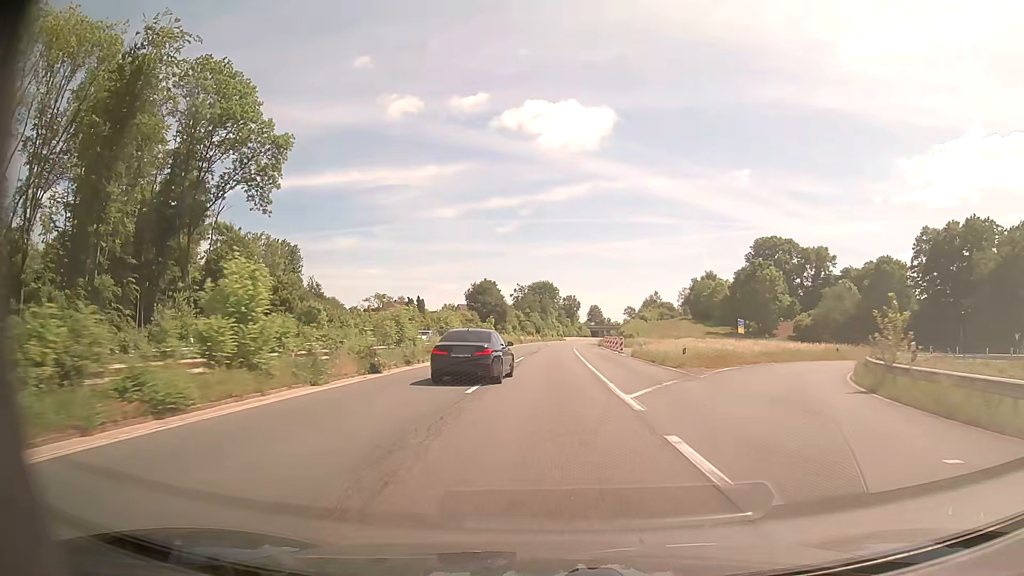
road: trunk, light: Day
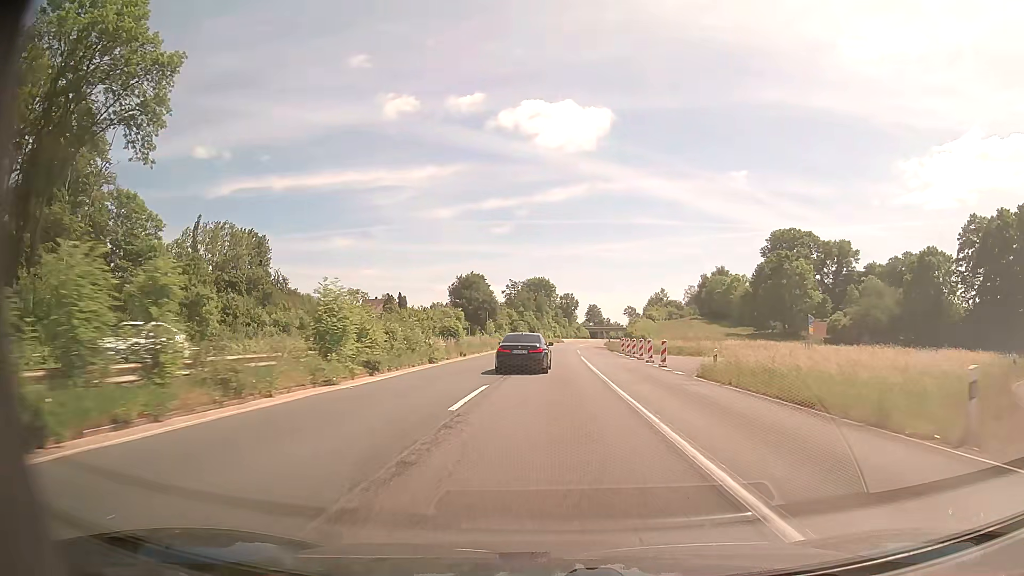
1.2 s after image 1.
(+0.1, +21.7) m; 0°
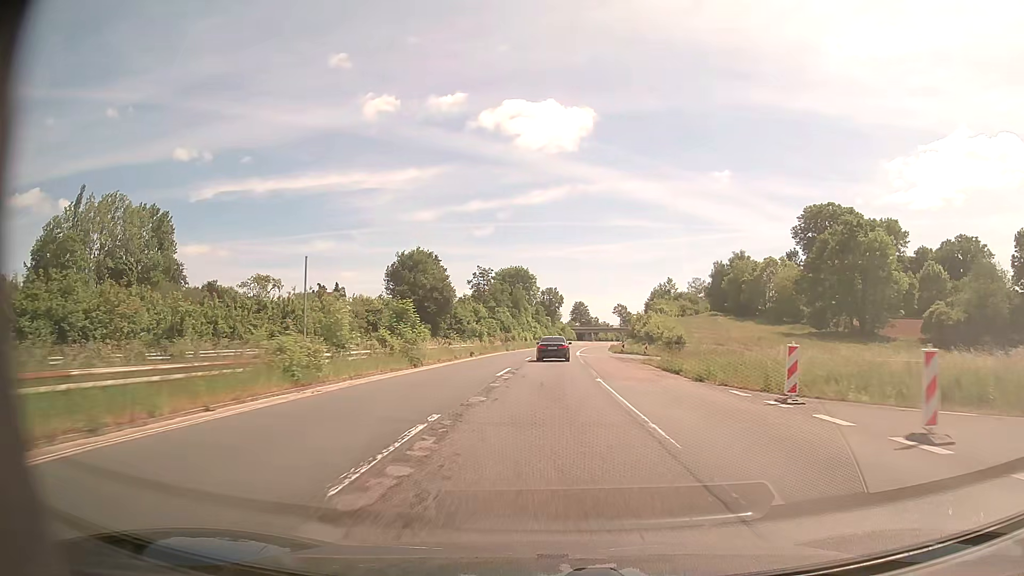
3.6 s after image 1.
(+0.6, +43.5) m; +1°
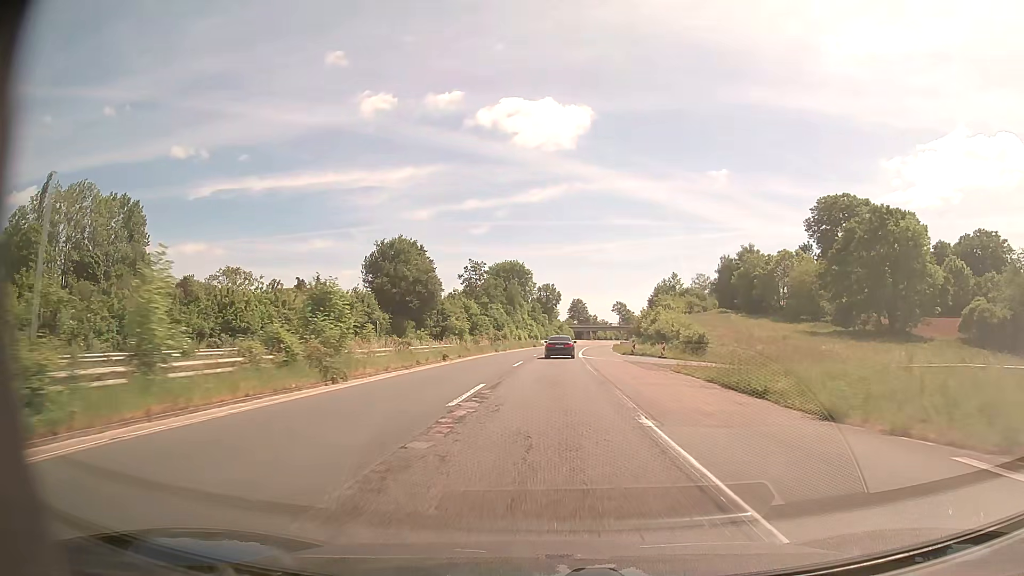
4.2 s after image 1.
(0.0, +10.9) m; 0°
(0, +10) (0, +20) (0, +30) (+1, +40) (+1, +50) (+1, +60) (+2, +70) (+3, +80) (+3, +90) (+4, +100) m
